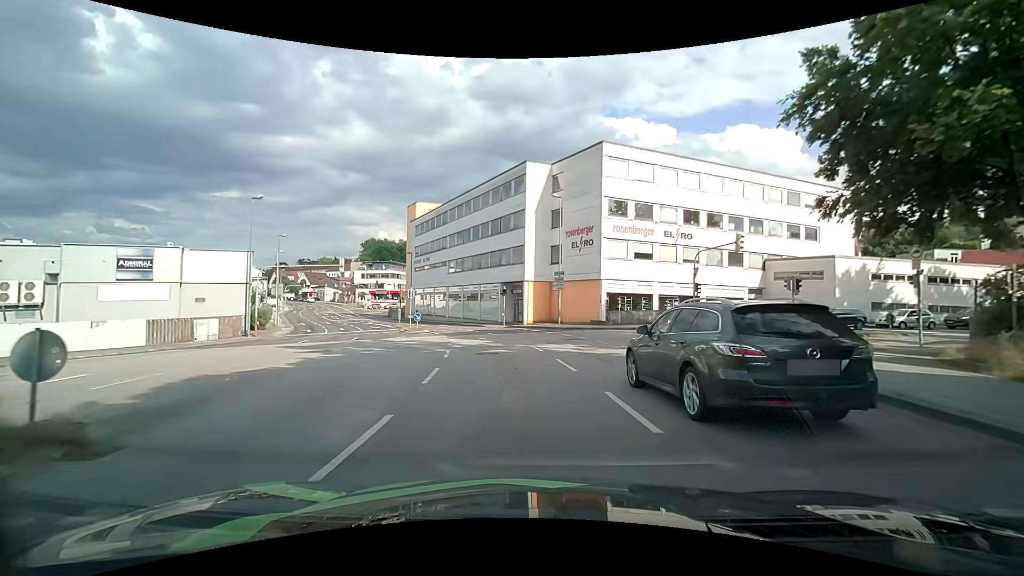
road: tertiary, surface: asphalt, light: Day
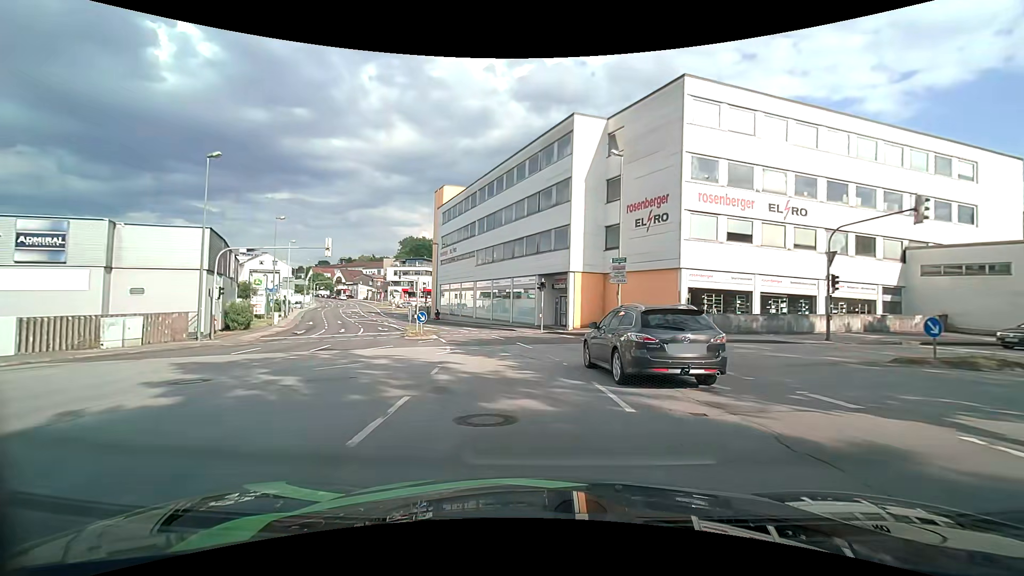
(-0.4, +10.6) m; -5°
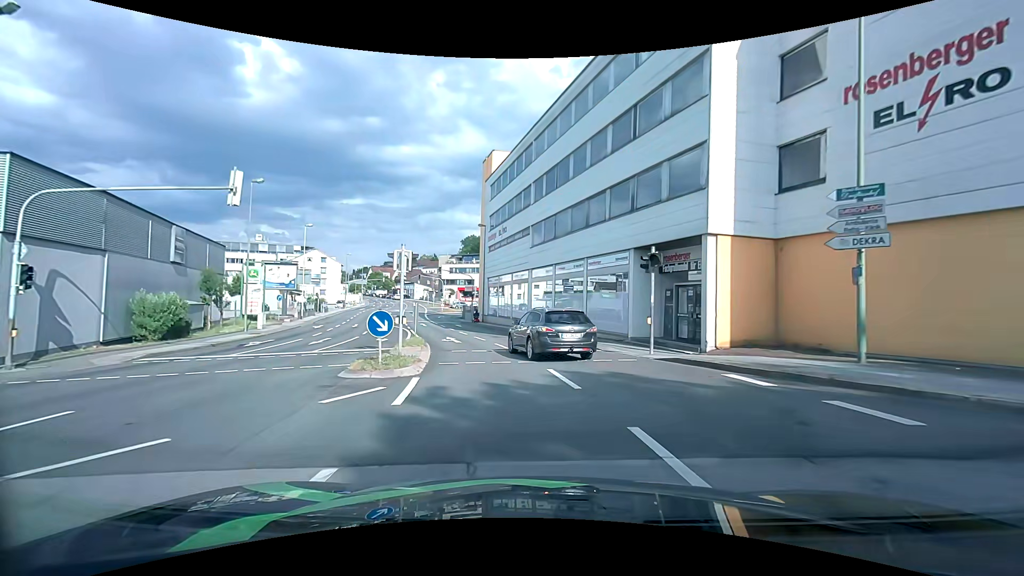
(-0.9, +15.6) m; -8°
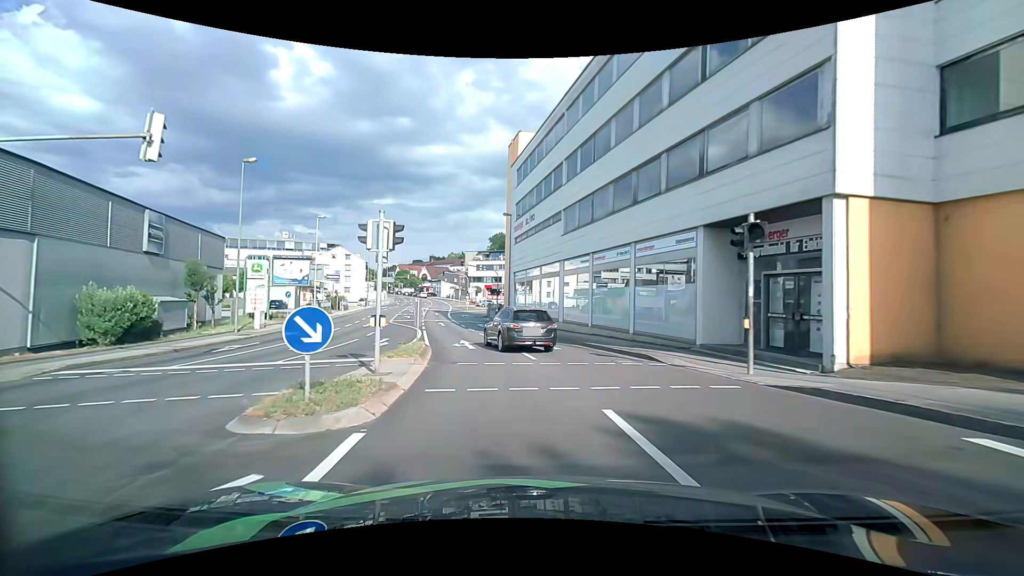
(-0.1, +5.0) m; -4°
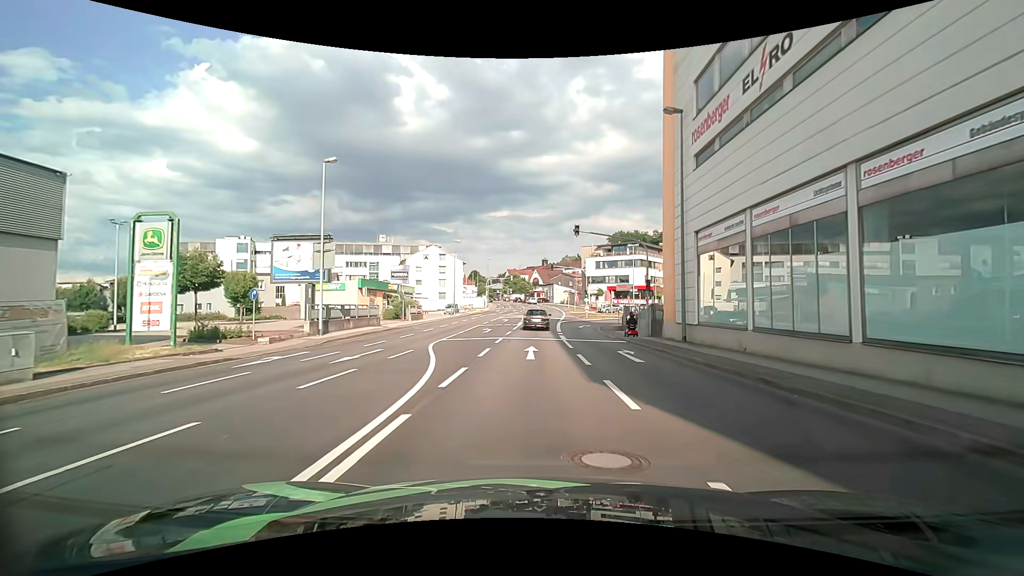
(-3.2, +24.4) m; -12°
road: tertiary_link
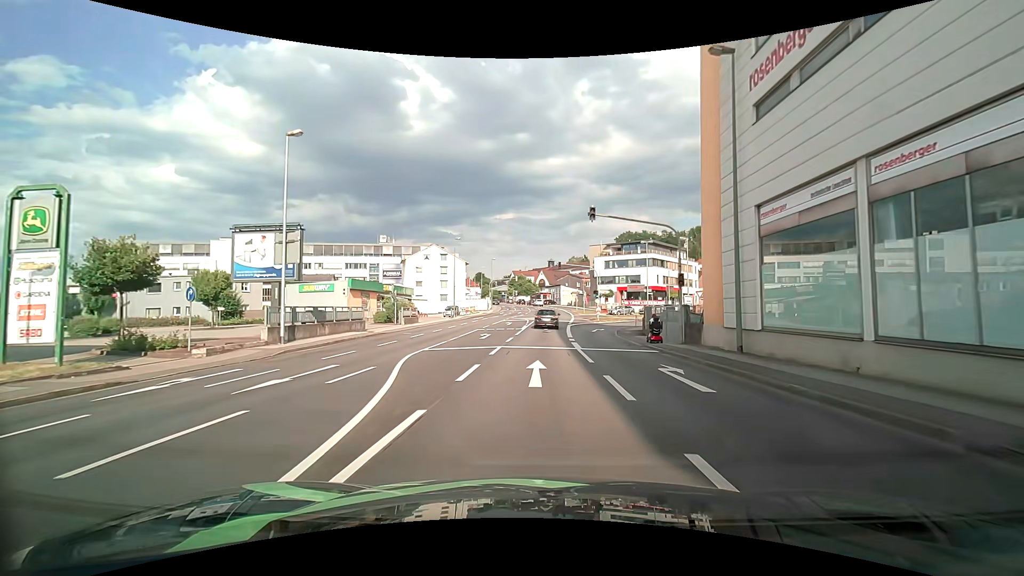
(-0.1, +5.1) m; -1°
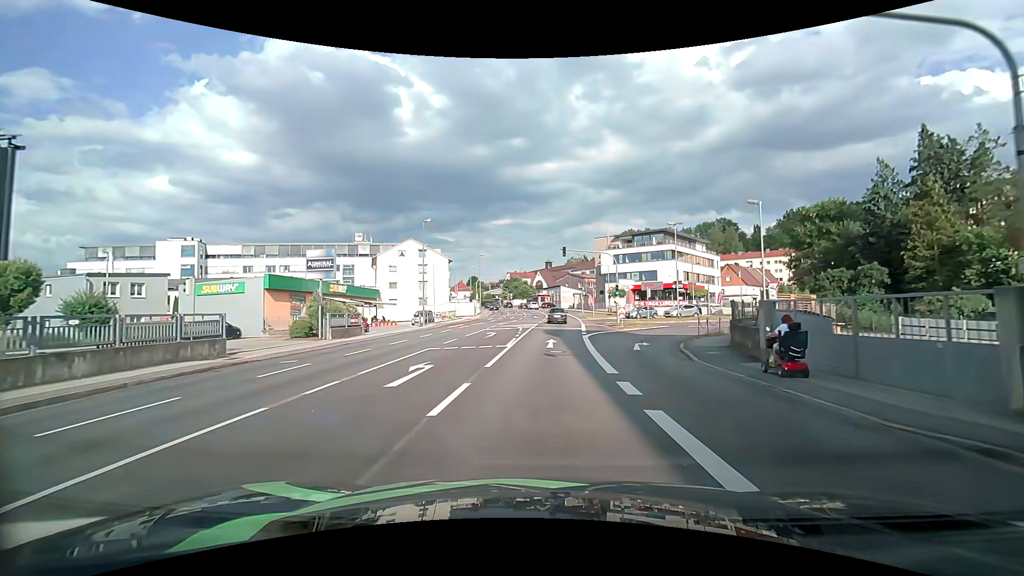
(-0.1, +16.0) m; +1°
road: tertiary
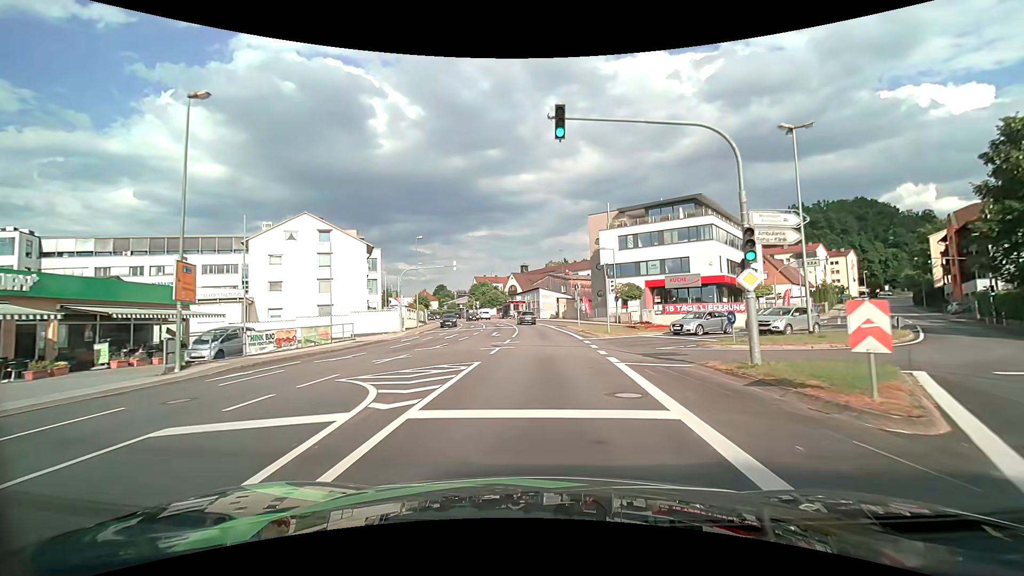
(+0.7, +30.2) m; +2°
(0, +10) (0, +20) (0, +30) (0, +40) (-1, +50) (-2, +60) (-3, +70) (-6, +80) (-8, +89) (-11, +99) m
